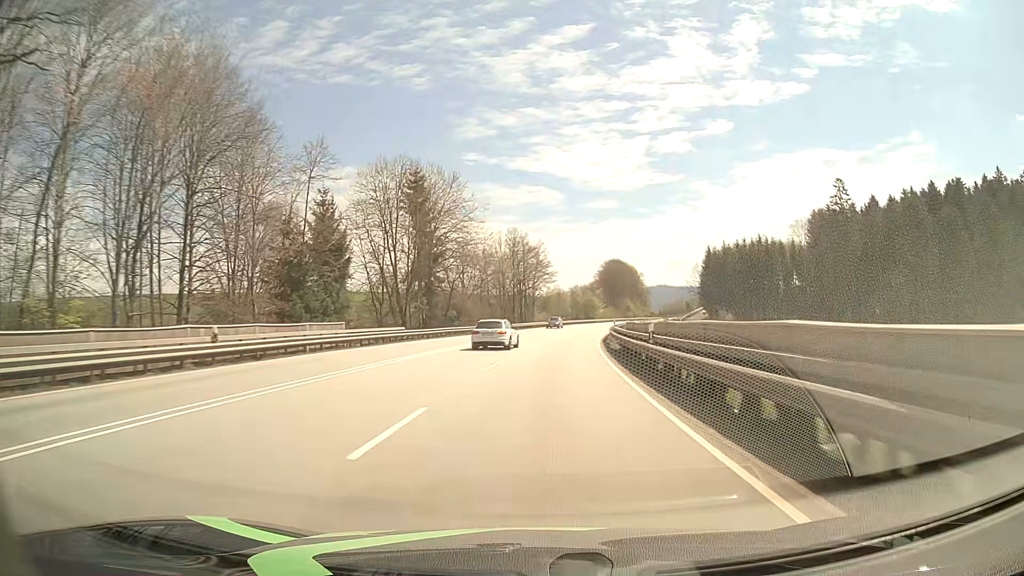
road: primary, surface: asphalt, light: Day
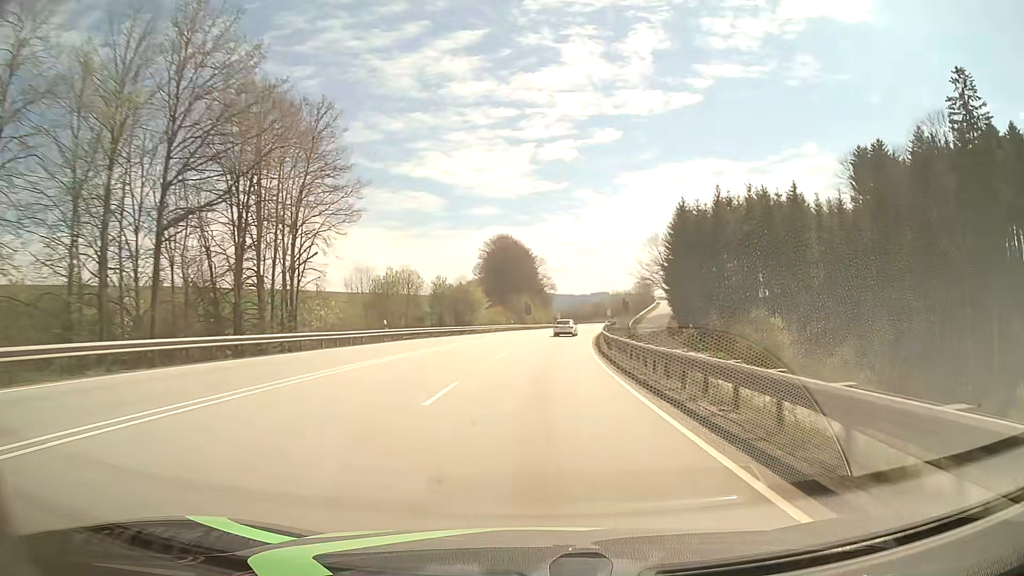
(+7.3, +78.6) m; +10°
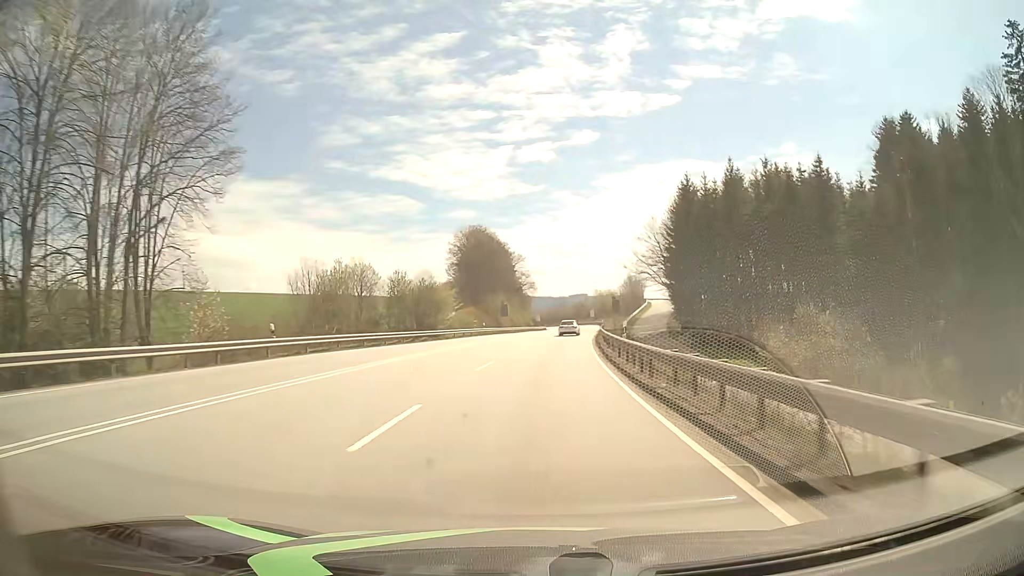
(+0.3, +15.8) m; +2°
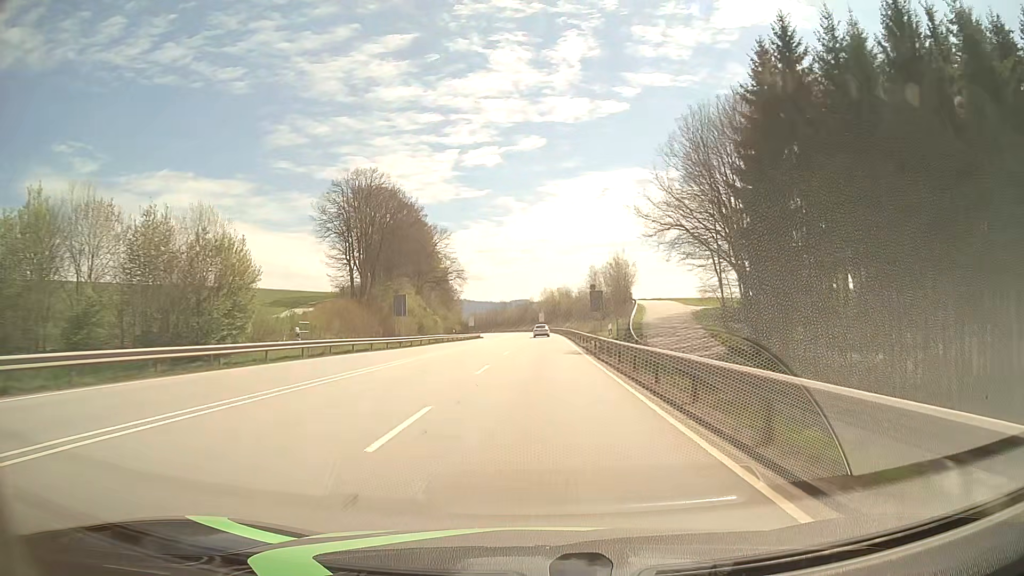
(+2.1, +47.3) m; +5°
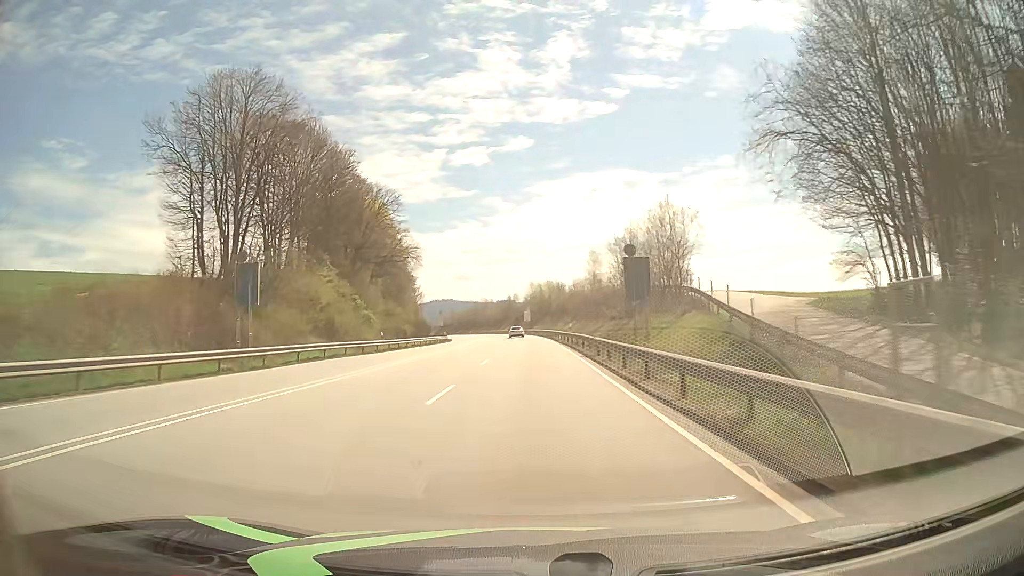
(+0.6, +31.6) m; +2°
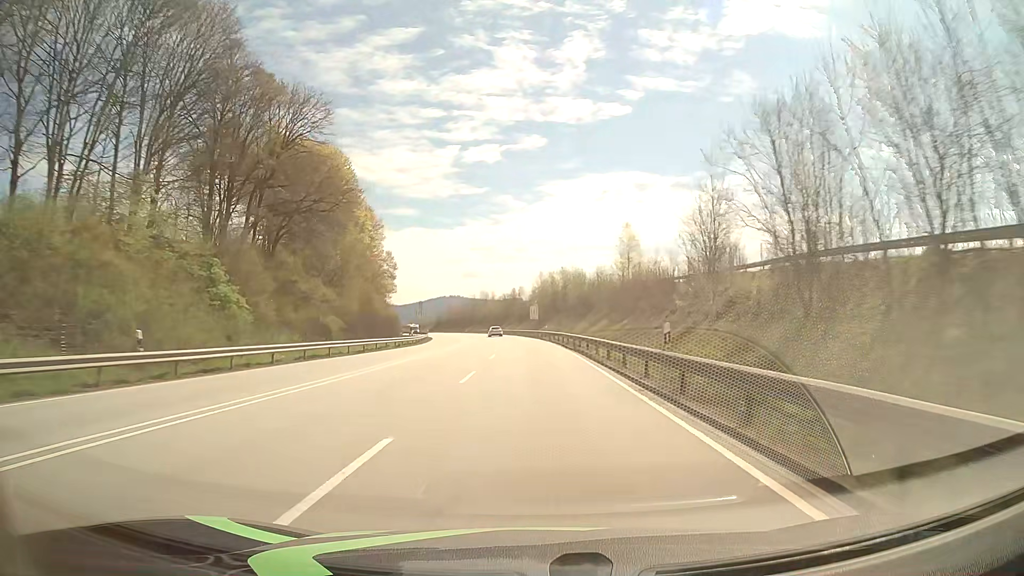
(-0.2, +31.6) m; -1°
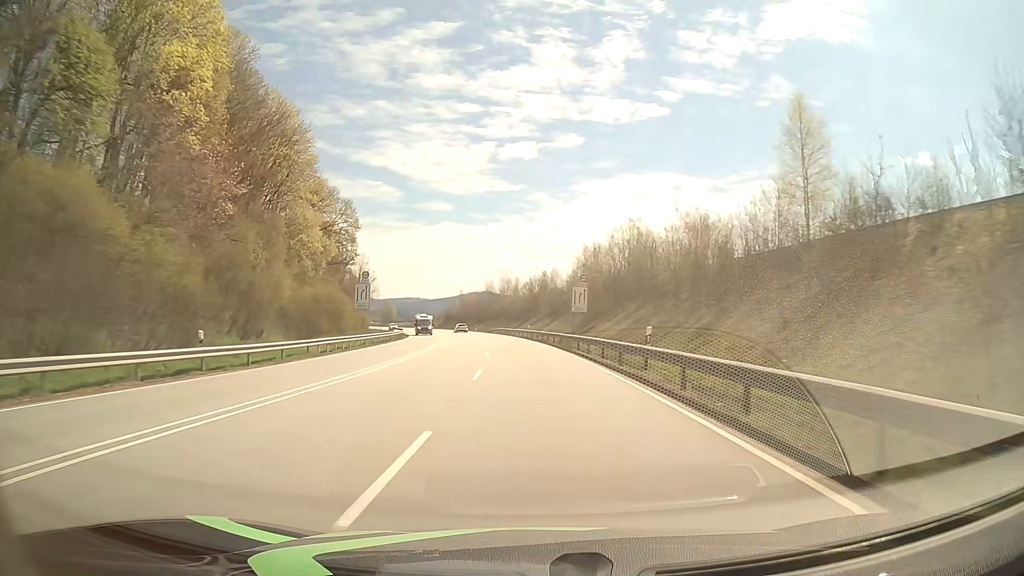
(-0.9, +47.4) m; -2°
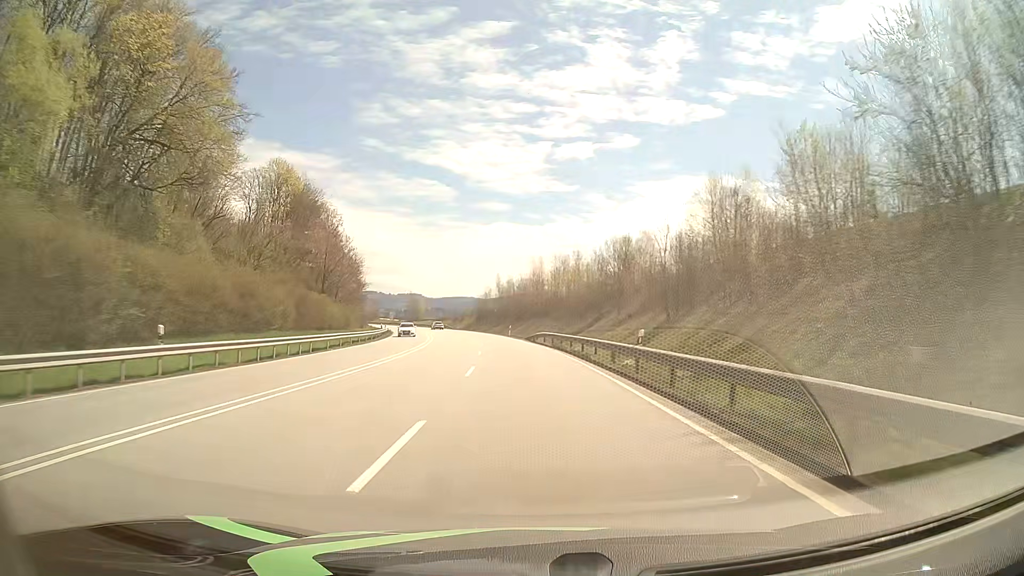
(-1.9, +47.4) m; -5°
